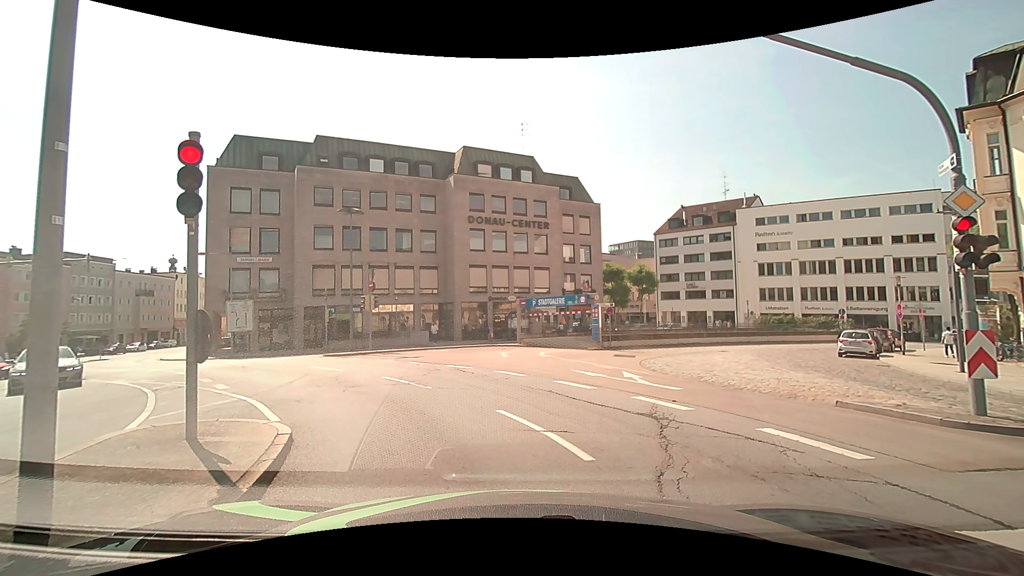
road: primary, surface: asphalt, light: Day
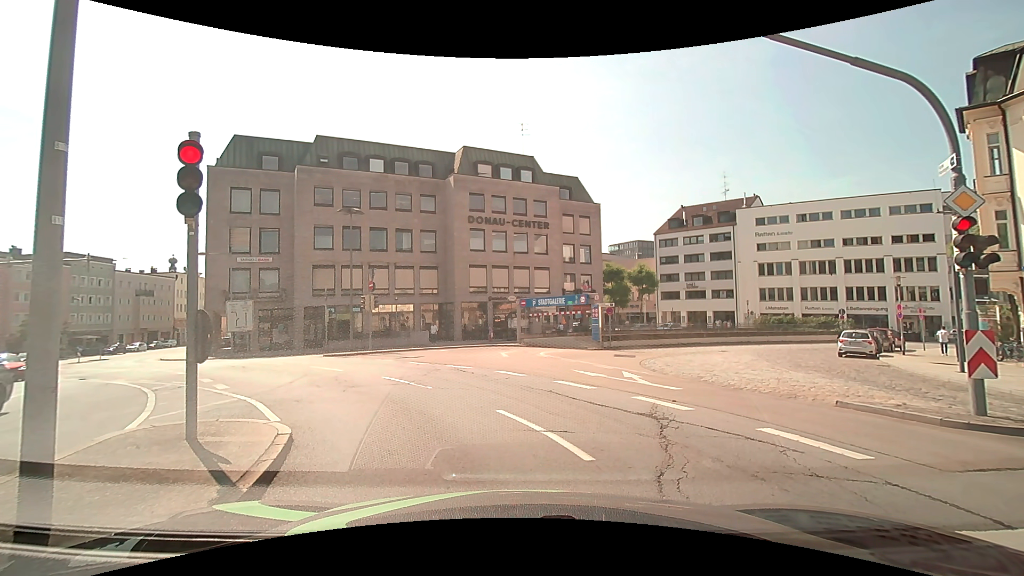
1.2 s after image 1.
(0.0, 0.0) m; 0°
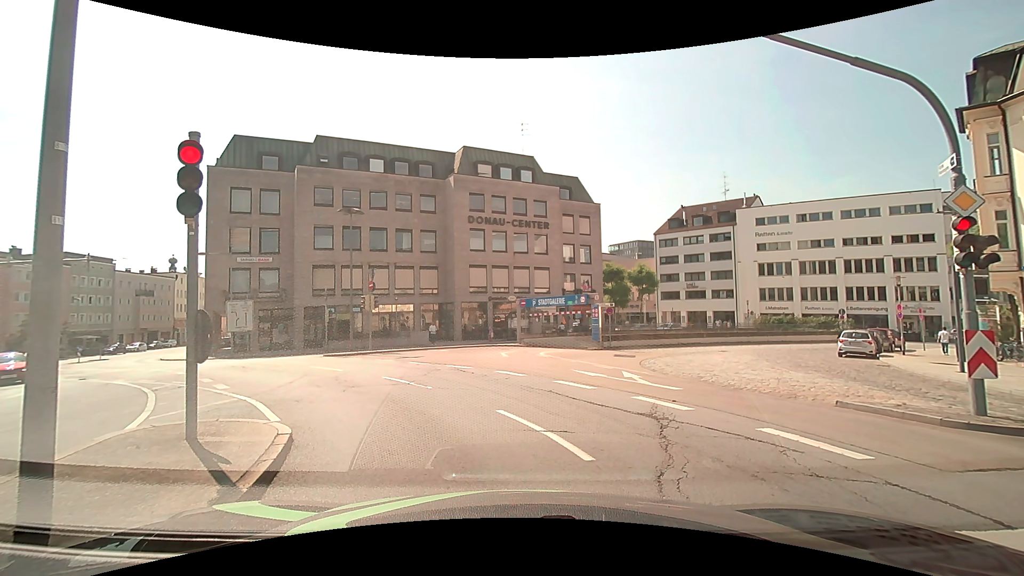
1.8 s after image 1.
(0.0, 0.0) m; 0°
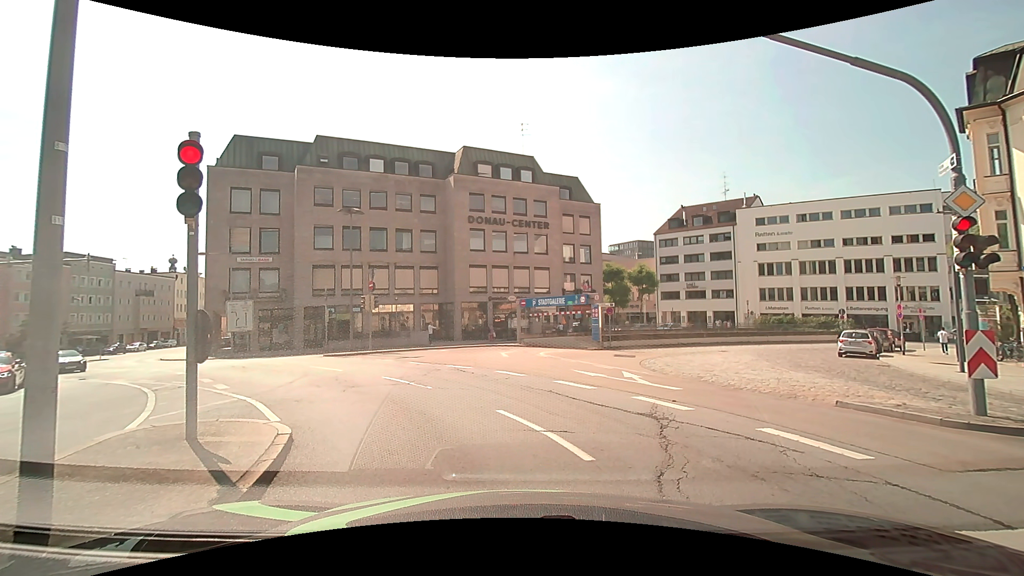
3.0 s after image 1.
(0.0, 0.0) m; 0°
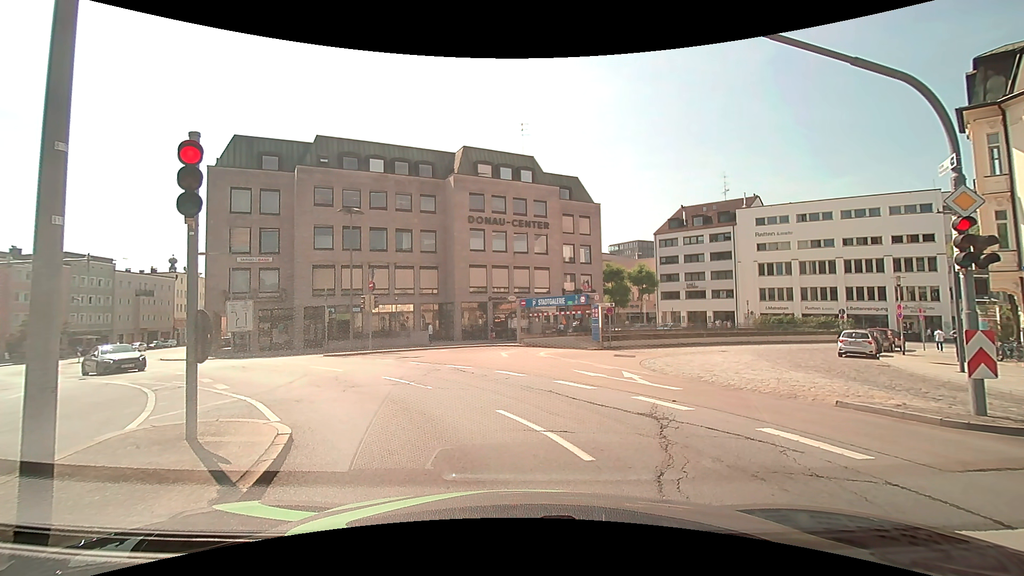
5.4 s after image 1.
(0.0, 0.0) m; 0°
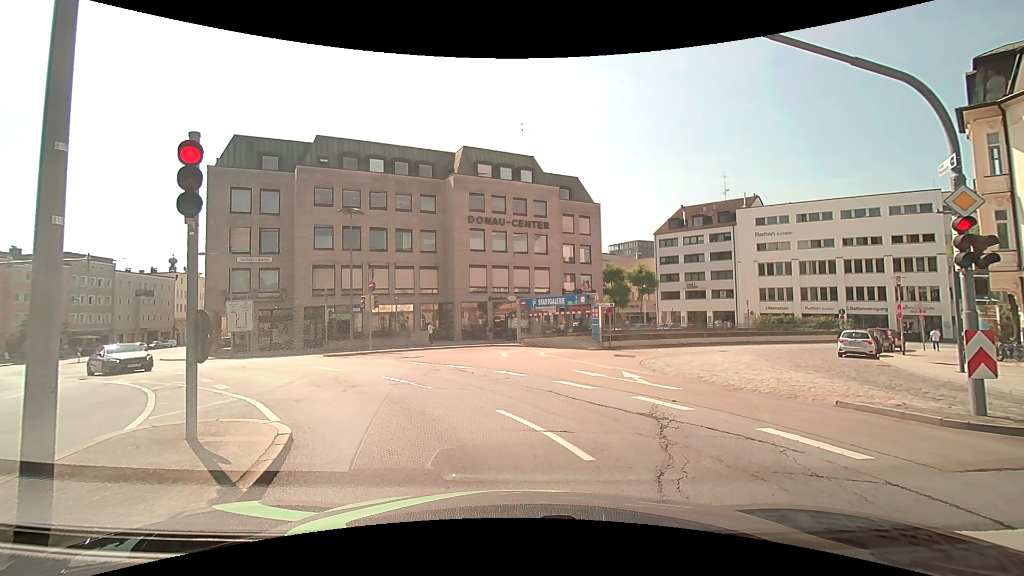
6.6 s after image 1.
(0.0, 0.0) m; 0°
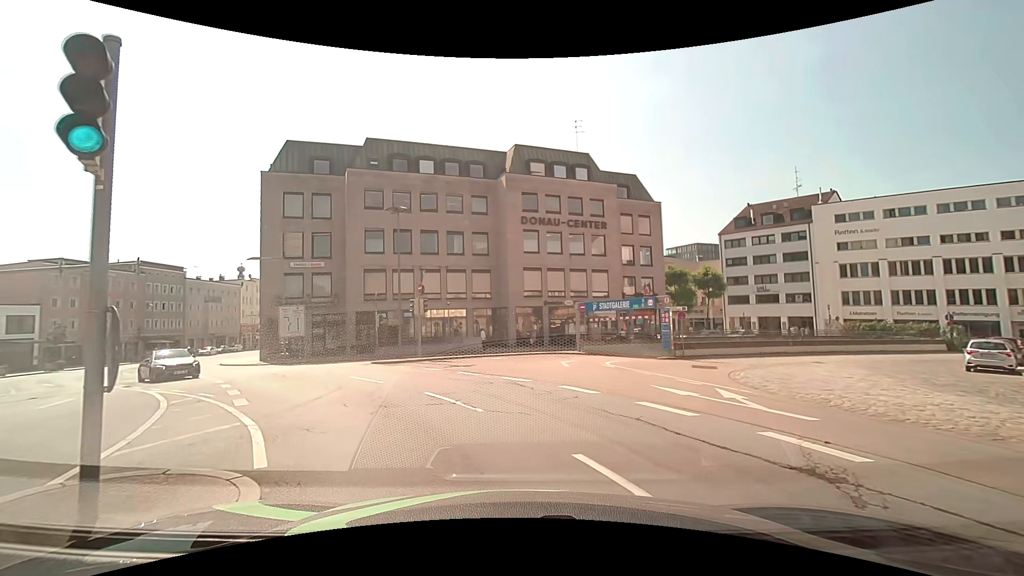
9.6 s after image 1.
(-0.1, +2.7) m; -4°
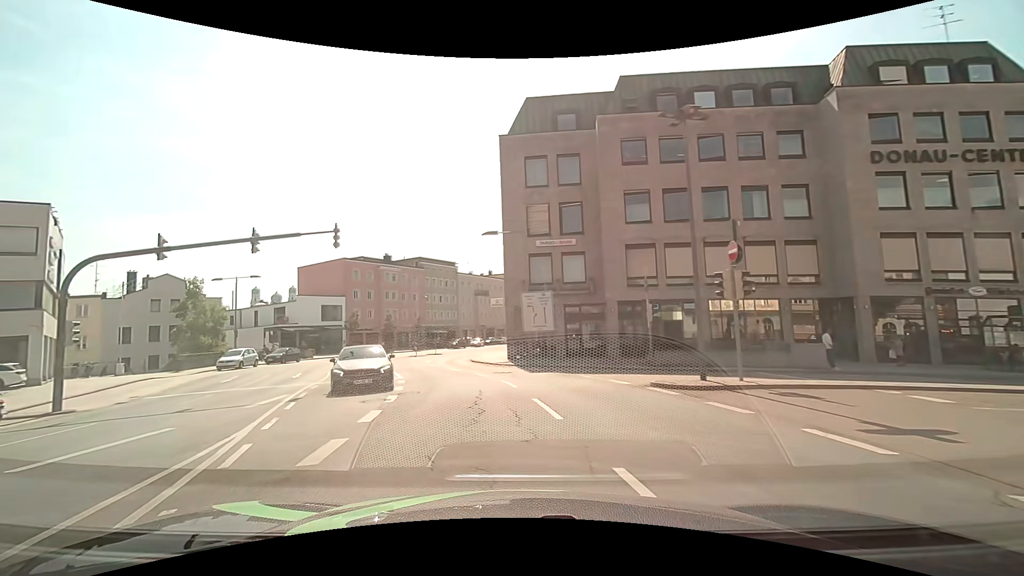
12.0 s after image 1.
(-3.1, +11.8) m; -32°
